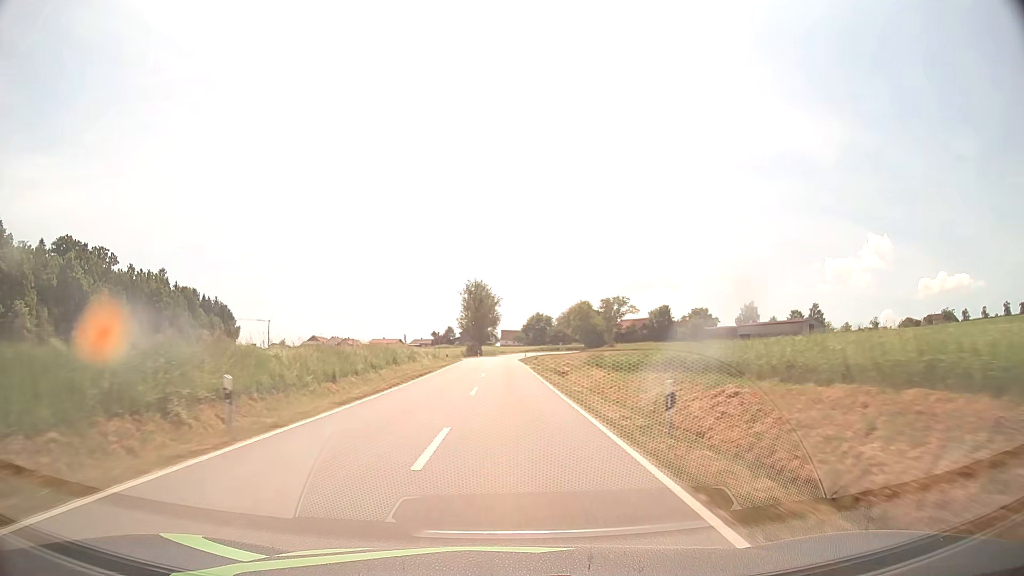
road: tertiary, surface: asphalt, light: Day
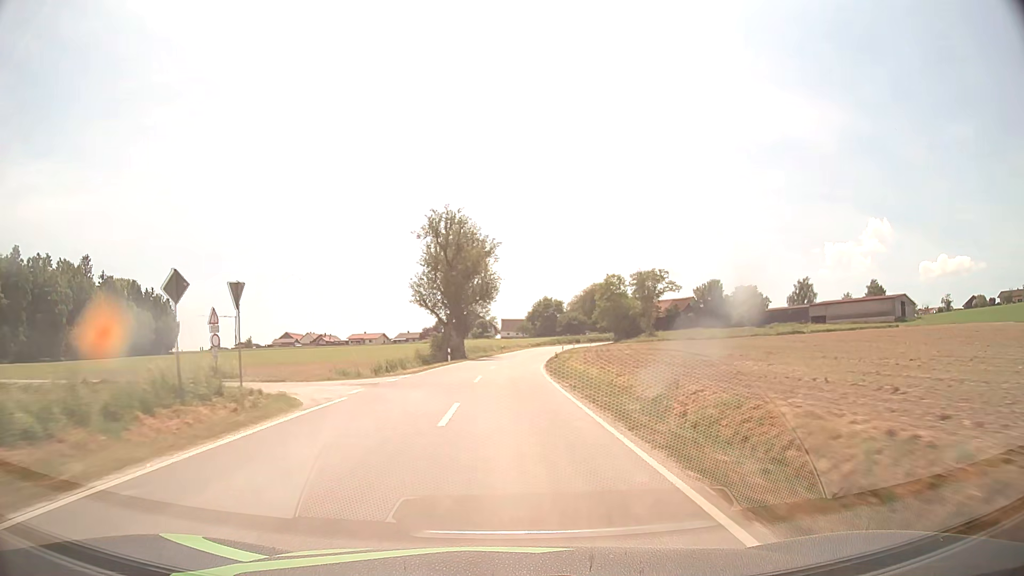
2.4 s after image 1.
(-0.2, +57.3) m; 0°
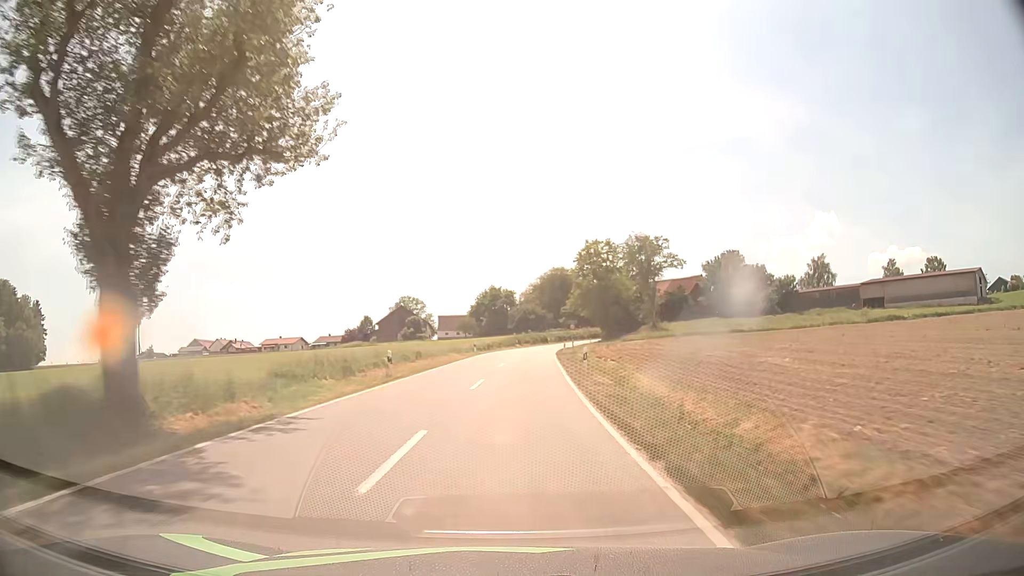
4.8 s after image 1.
(+1.5, +52.8) m; +5°
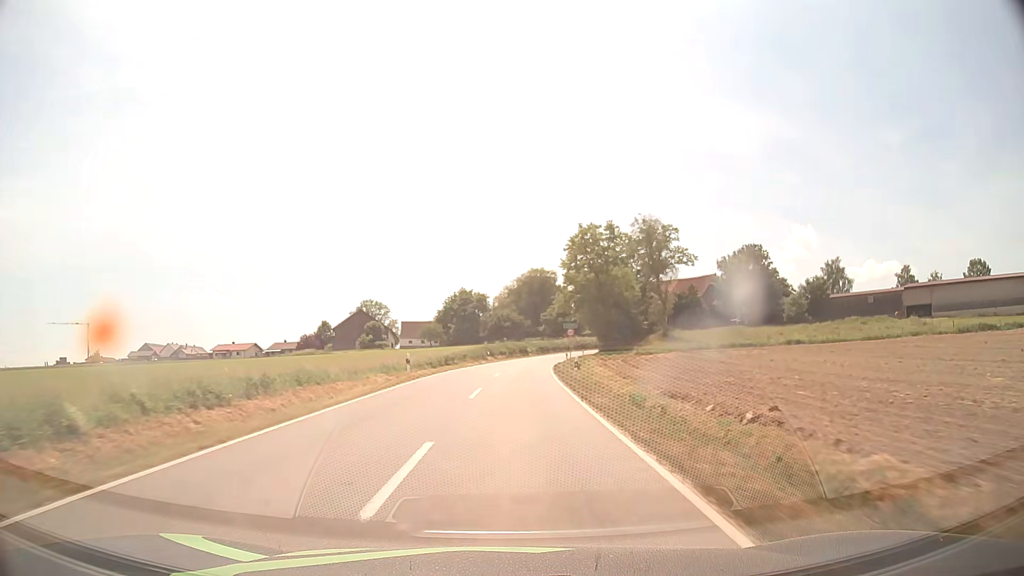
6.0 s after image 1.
(+0.5, +24.6) m; +2°
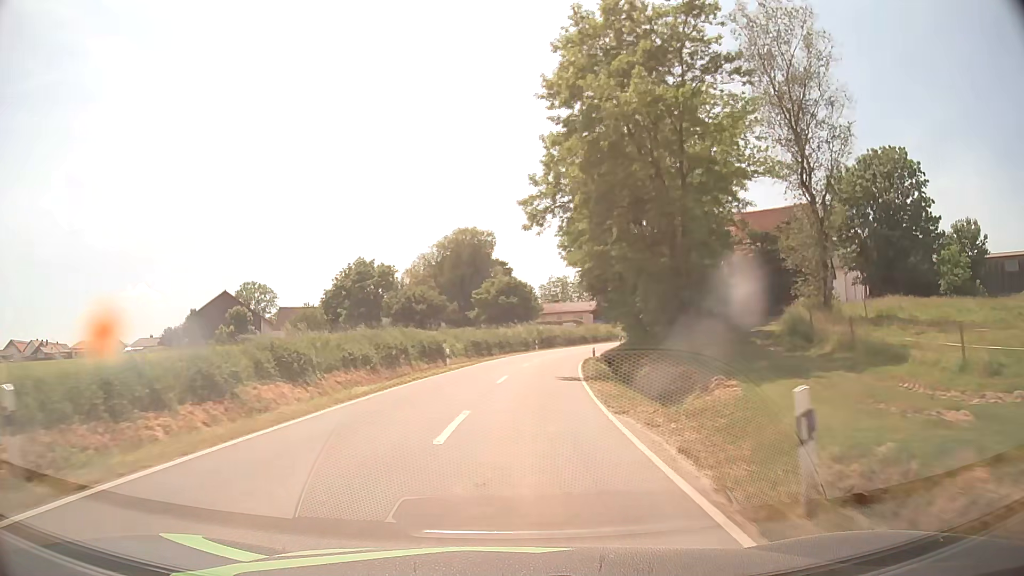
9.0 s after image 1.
(+2.5, +56.1) m; +6°
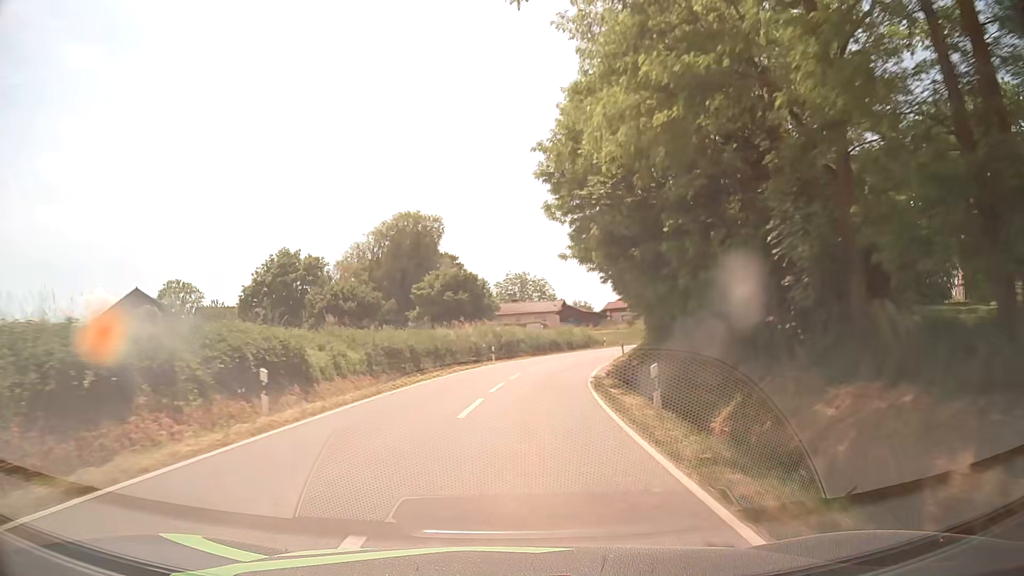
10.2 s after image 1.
(+0.6, +20.3) m; +4°
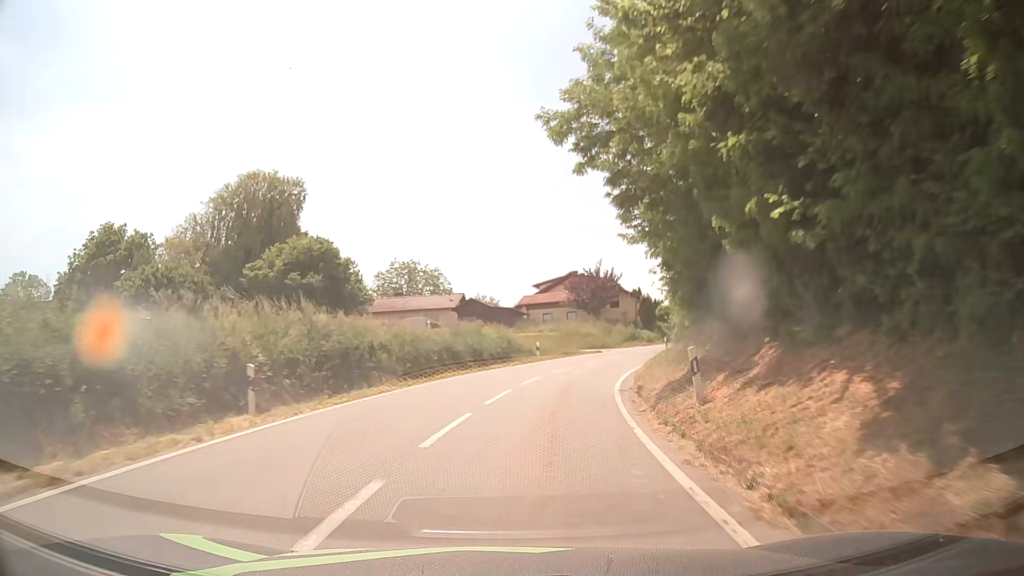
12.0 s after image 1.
(+1.9, +27.4) m; +9°
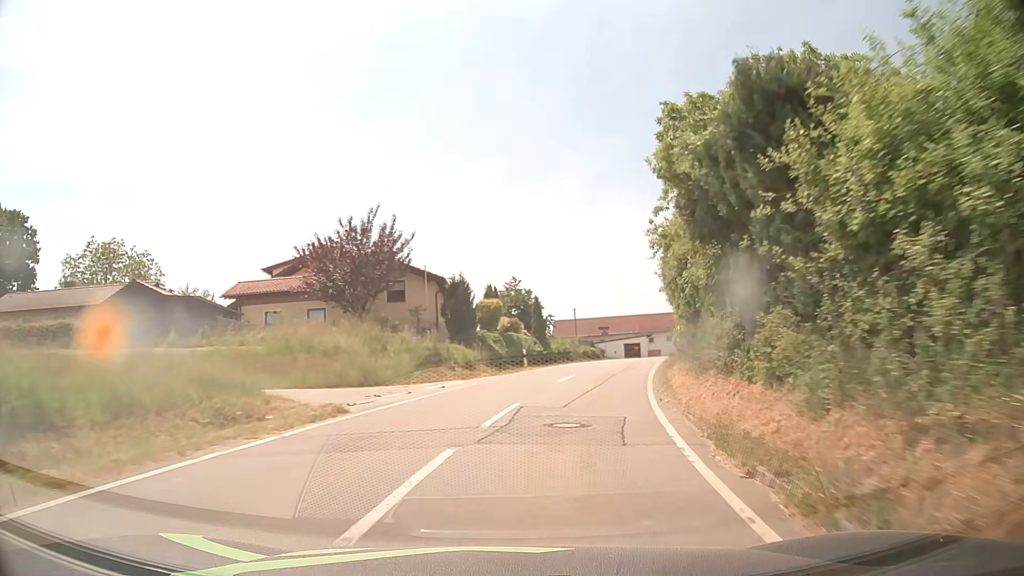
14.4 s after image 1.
(+5.1, +33.6) m; +18°
(+1, +10) (+2, +20) (+4, +30) (+7, +39) (+10, +49) (+13, +58) (+17, +68) (+21, +77) (+26, +85) (+32, +94) m
